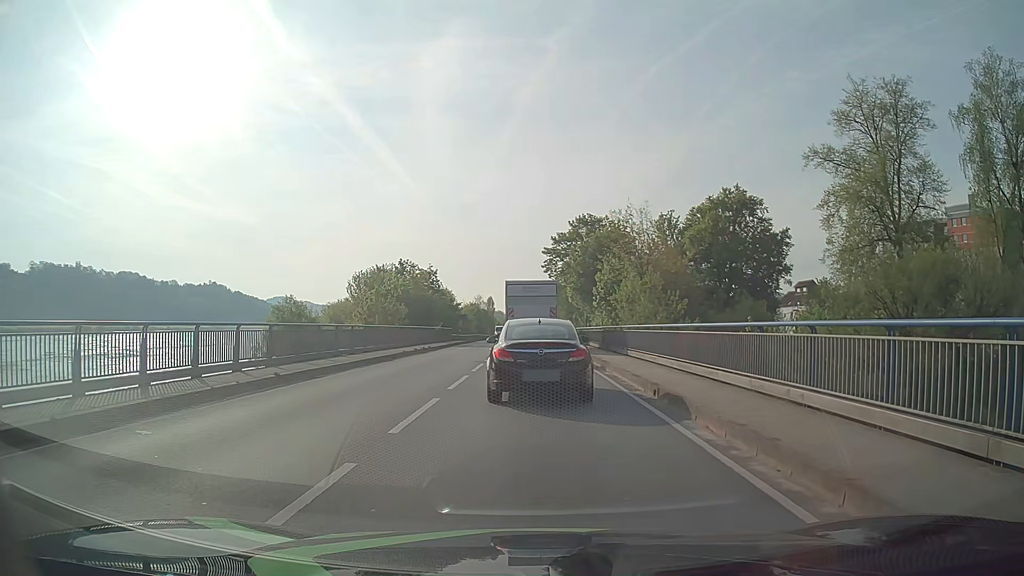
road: primary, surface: asphalt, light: Day
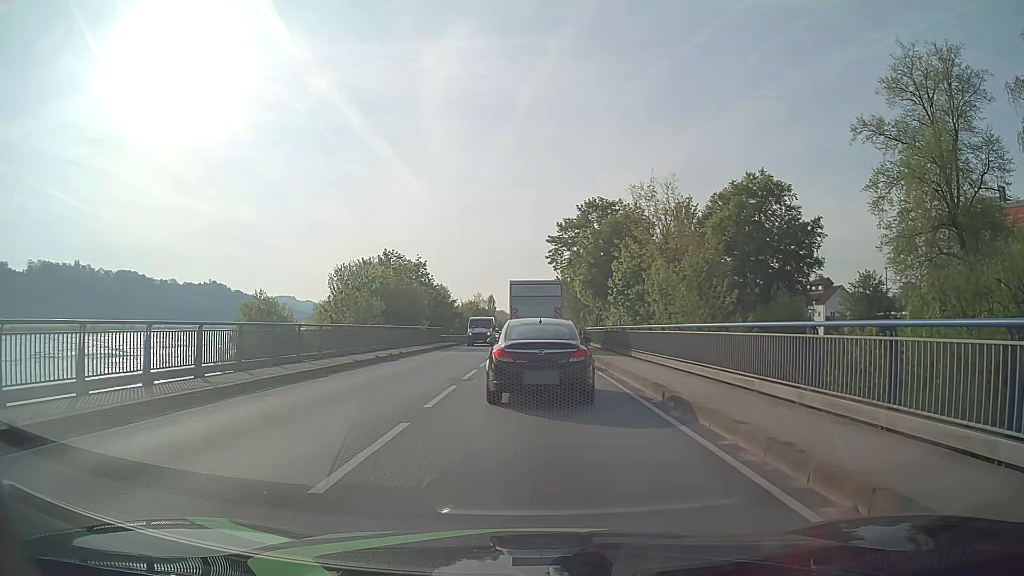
(0.0, +9.3) m; -1°
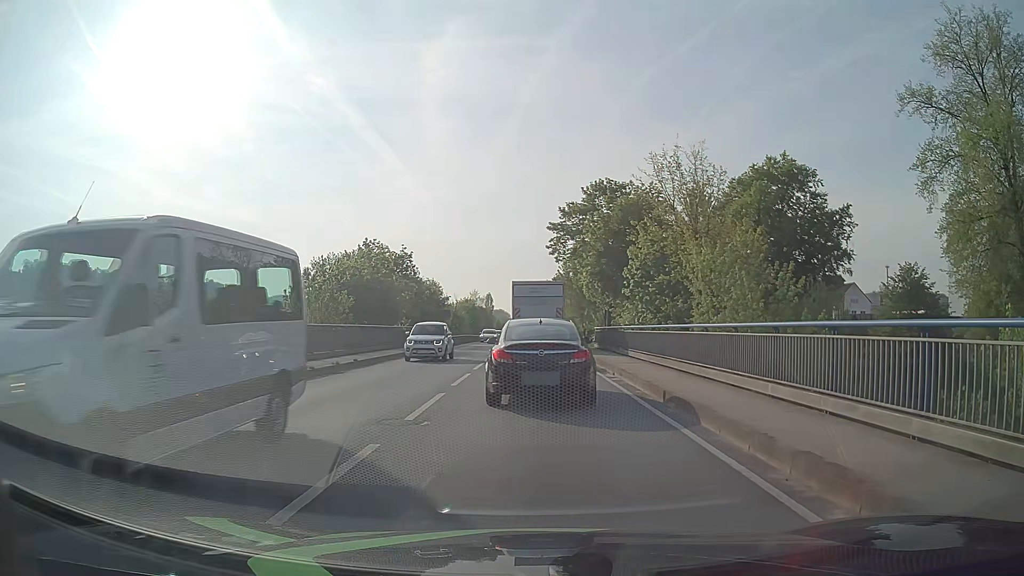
(+0.1, +7.7) m; +1°
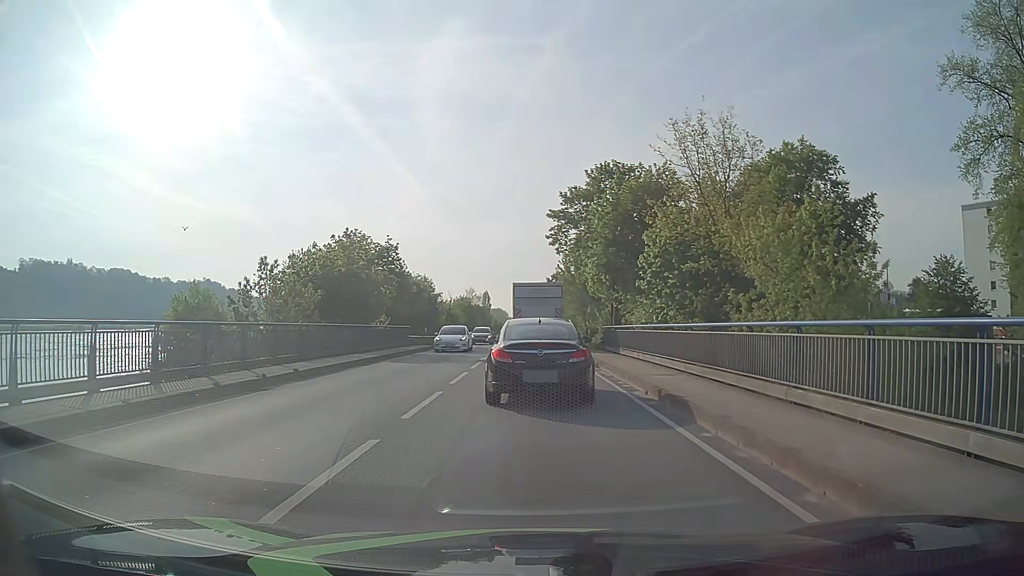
(0.0, +5.7) m; +1°
